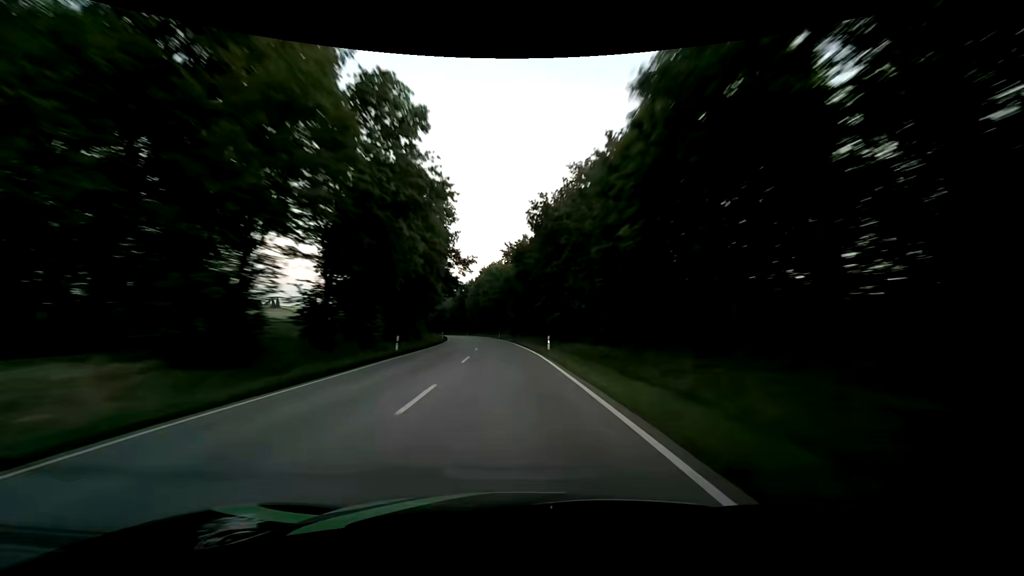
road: secondary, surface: asphalt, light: Sunrise
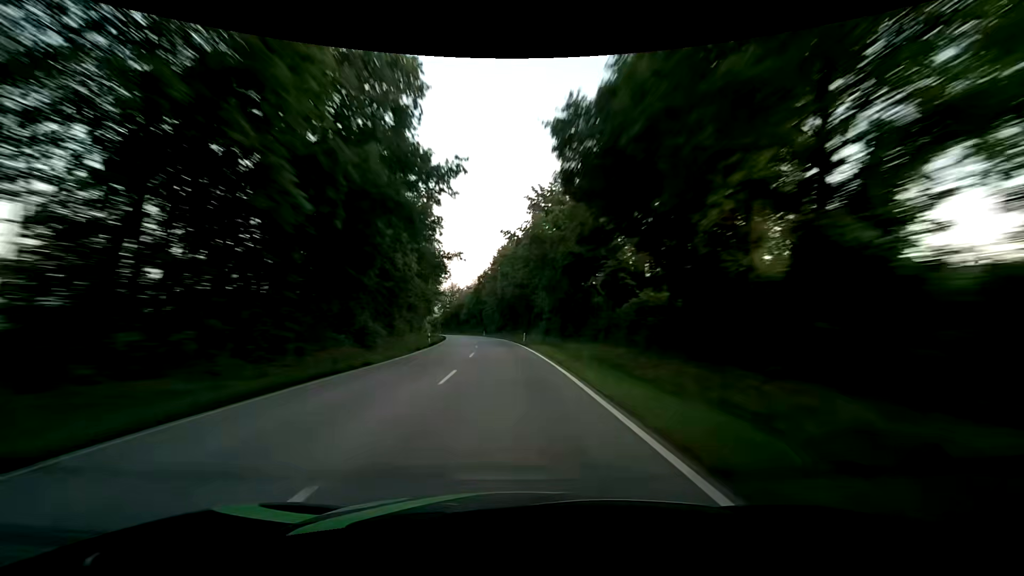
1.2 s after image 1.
(-0.8, +31.8) m; -3°
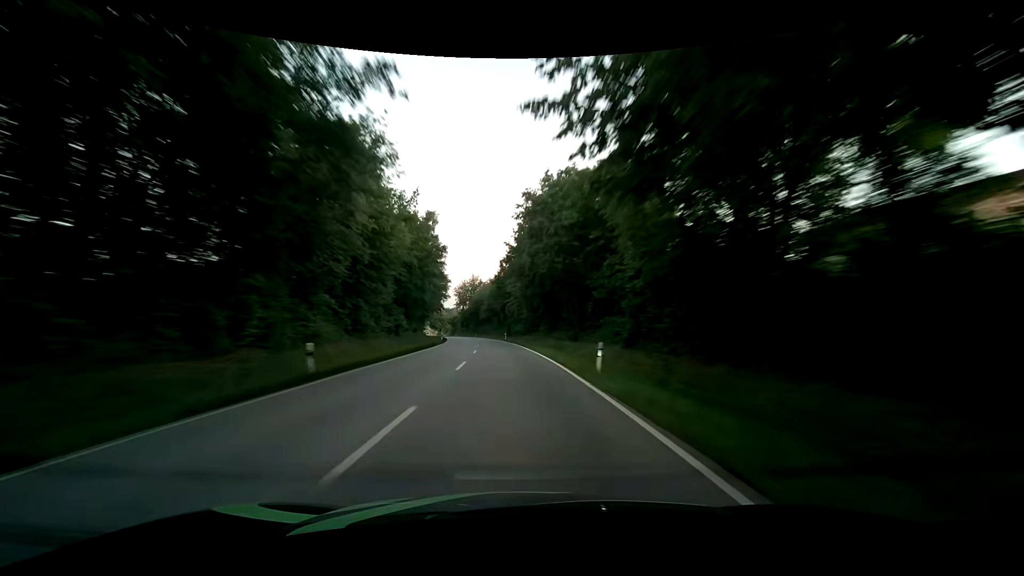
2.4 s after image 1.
(-1.2, +31.8) m; -3°
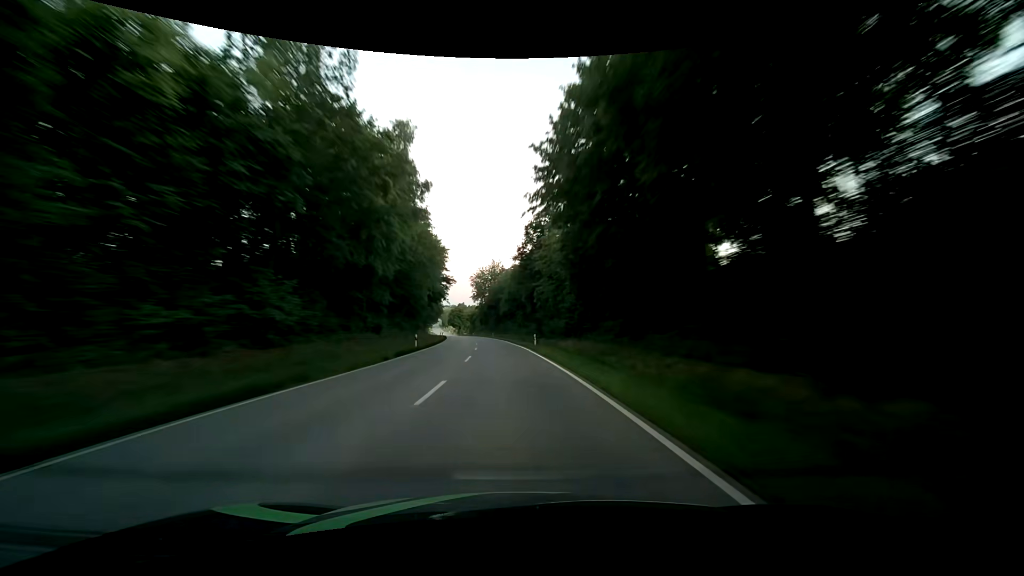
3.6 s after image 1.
(-1.1, +31.8) m; -3°
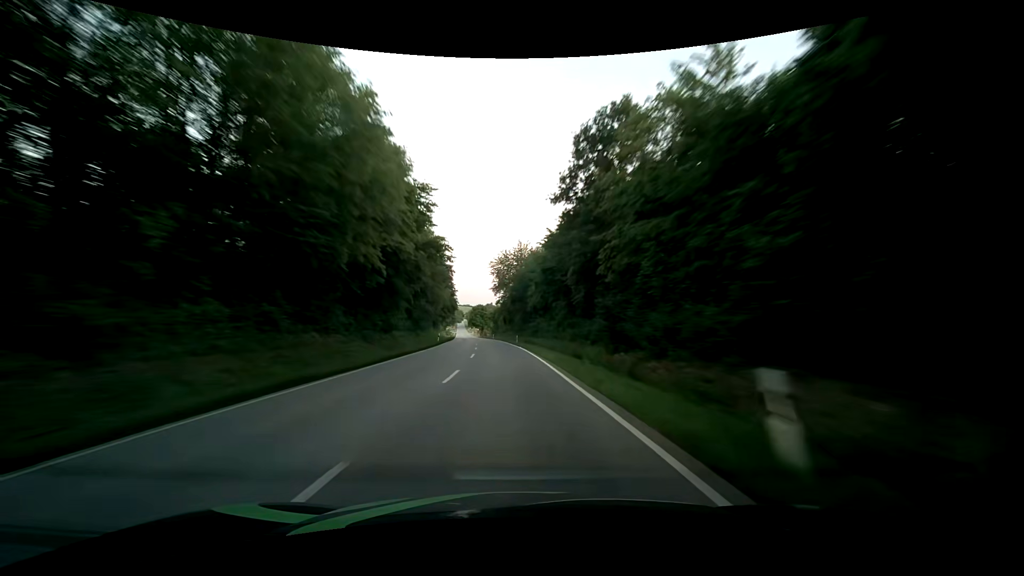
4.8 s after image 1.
(-1.0, +31.8) m; -3°
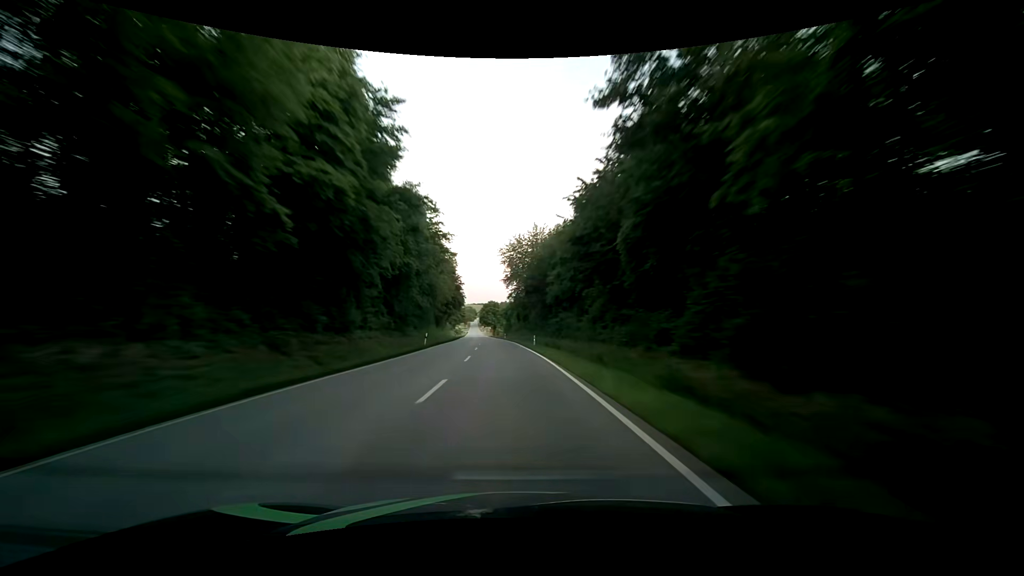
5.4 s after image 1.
(-0.3, +15.9) m; -3°
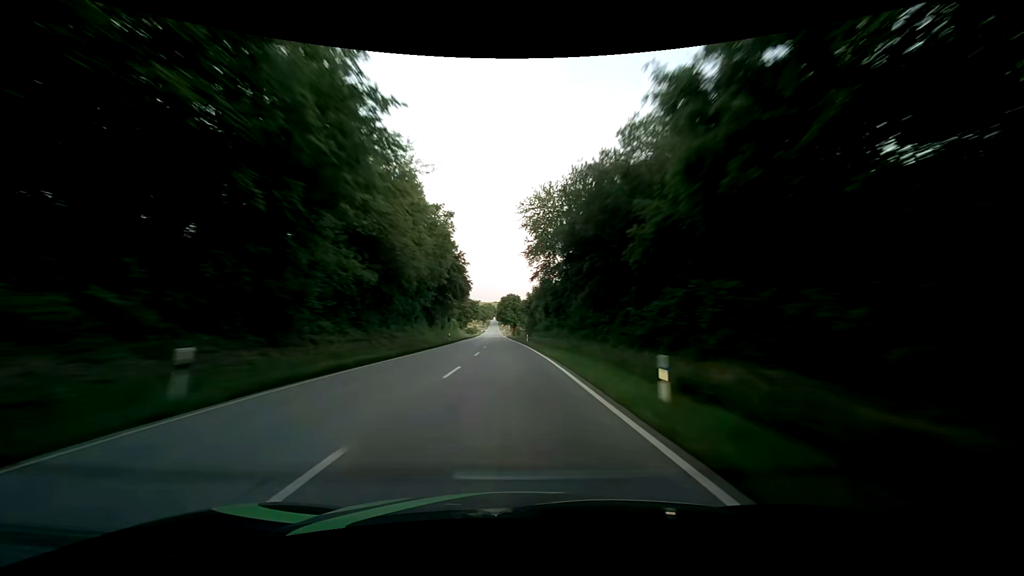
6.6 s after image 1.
(-0.5, +31.8) m; -2°
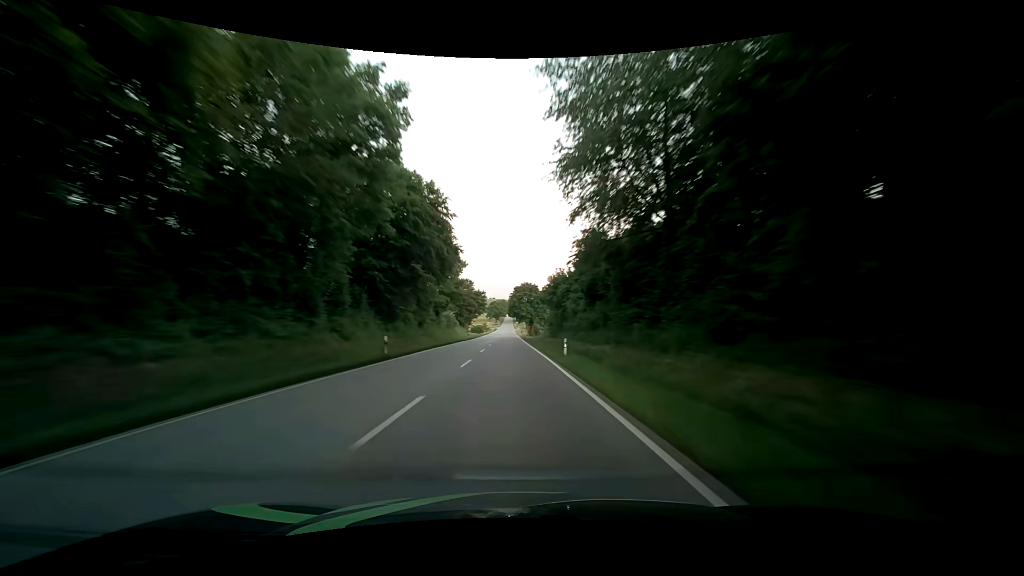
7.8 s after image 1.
(-0.5, +31.8) m; -2°
(0, +10) (0, +20) (0, +30) (0, +40) (0, +50) (0, +60) (-1, +70) (-1, +80) (-1, +90) (-1, +100) m
